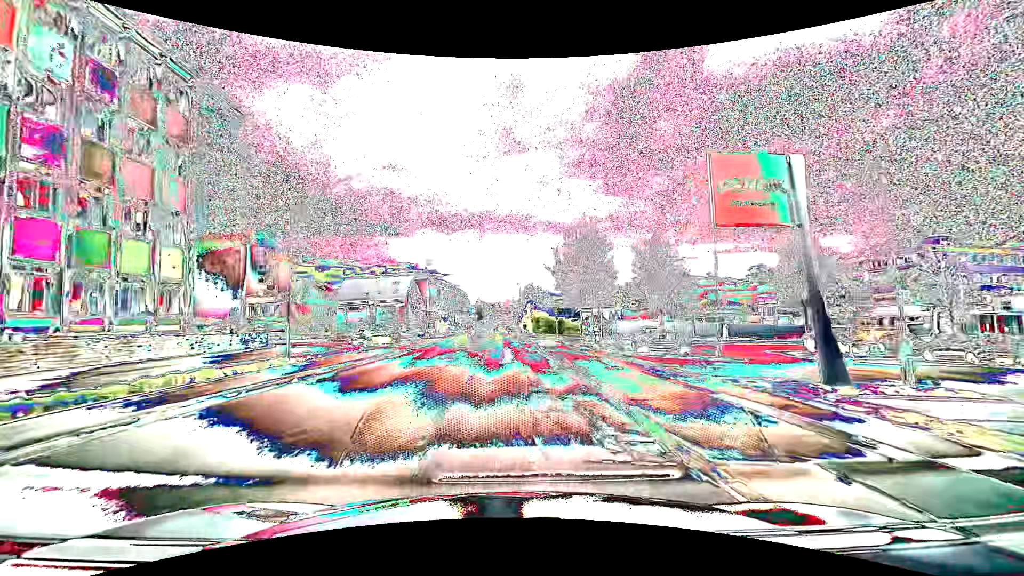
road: tertiary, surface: asphalt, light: Day
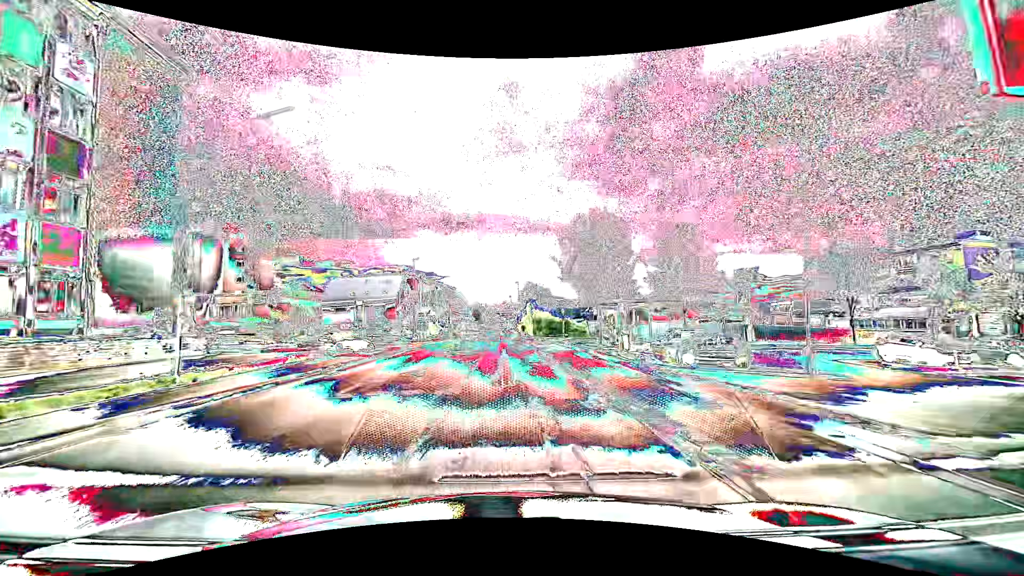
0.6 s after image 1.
(+0.1, +7.4) m; +1°
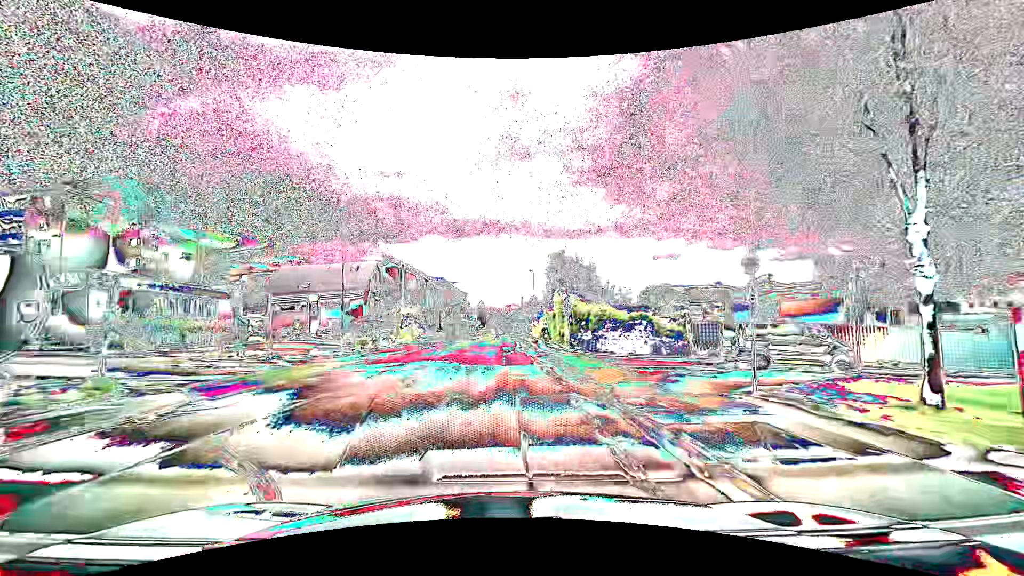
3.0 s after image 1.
(-0.3, +29.9) m; -1°
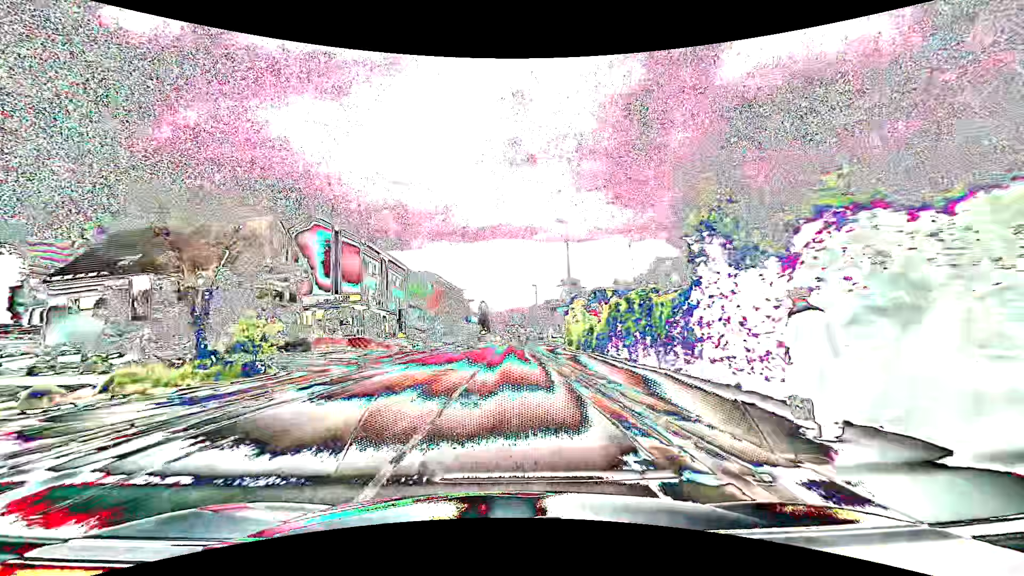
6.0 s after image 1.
(-0.3, +37.6) m; -1°
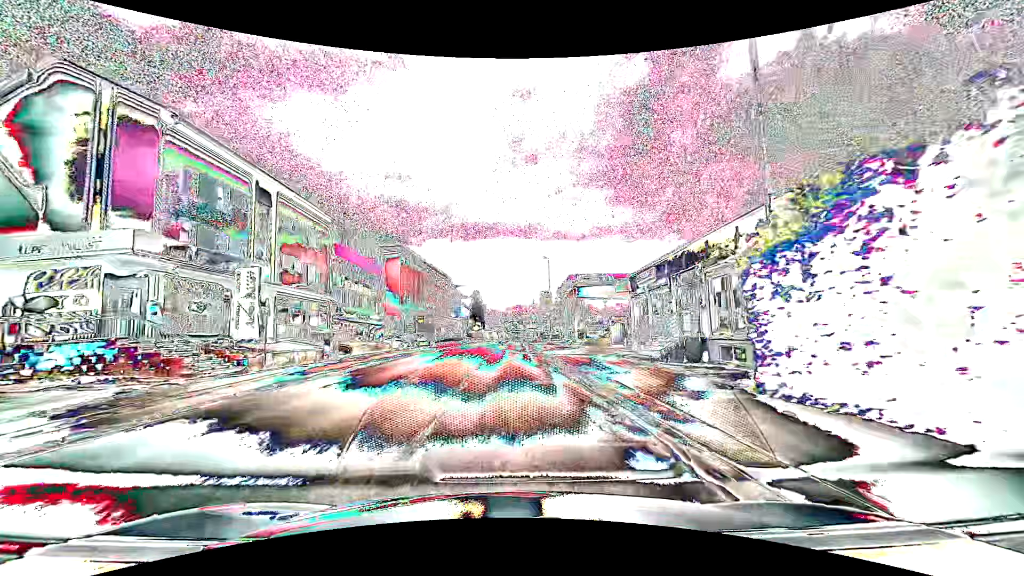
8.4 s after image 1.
(+0.1, +30.2) m; +1°
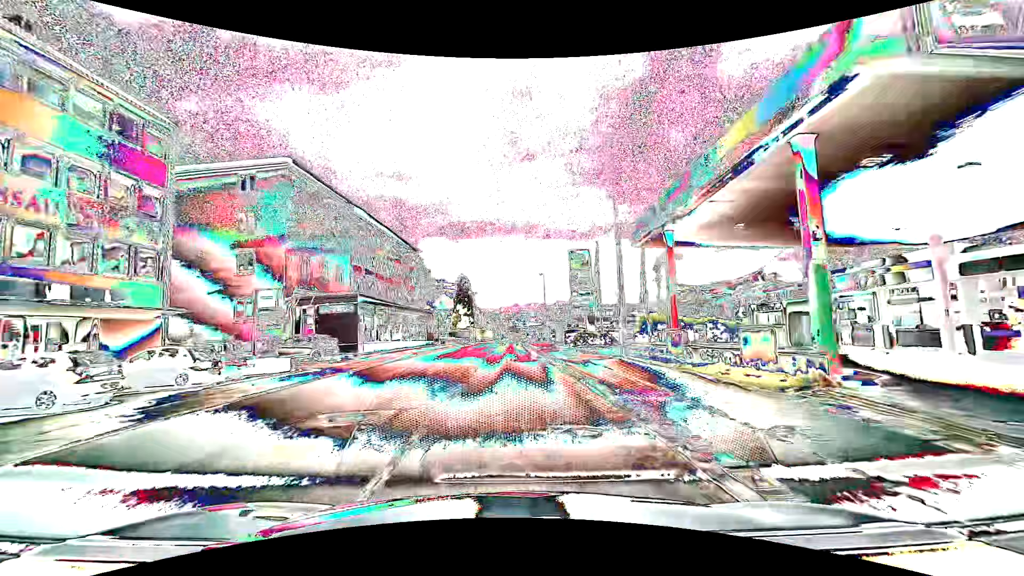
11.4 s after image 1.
(0.0, +38.0) m; 0°
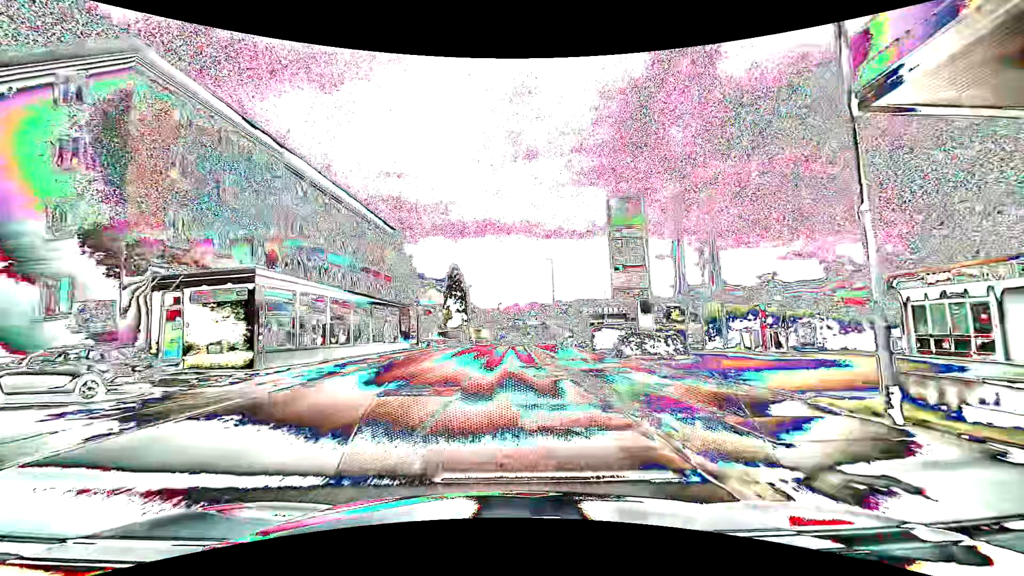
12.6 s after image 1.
(0.0, +15.3) m; 0°
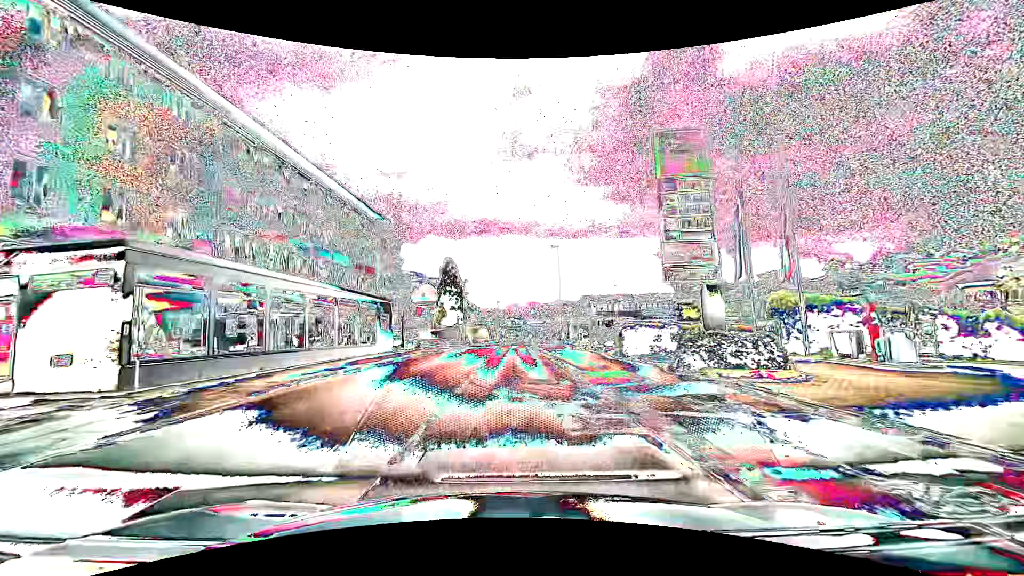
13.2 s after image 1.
(0.0, +7.6) m; 0°
